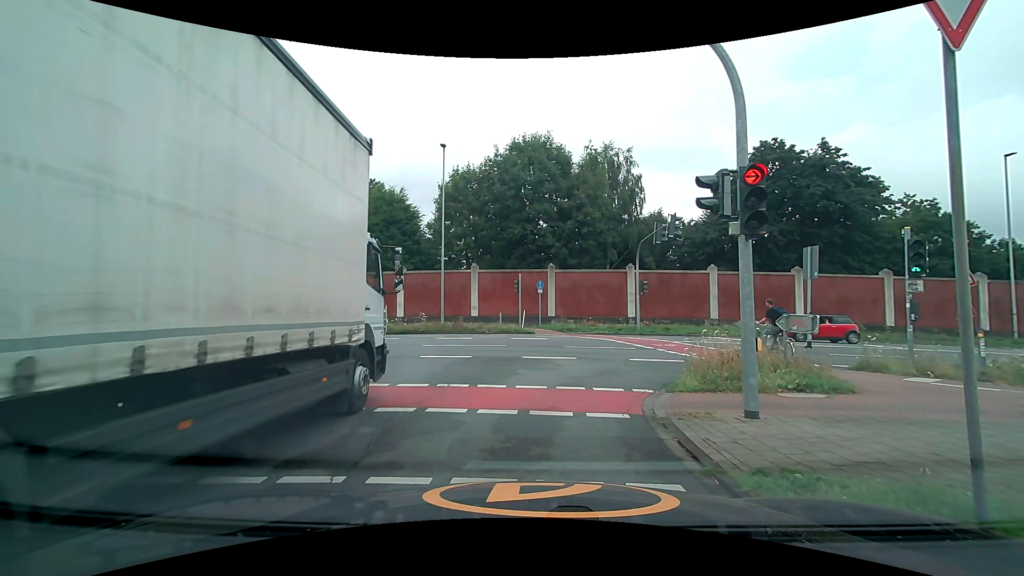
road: unclassified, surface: asphalt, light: Day
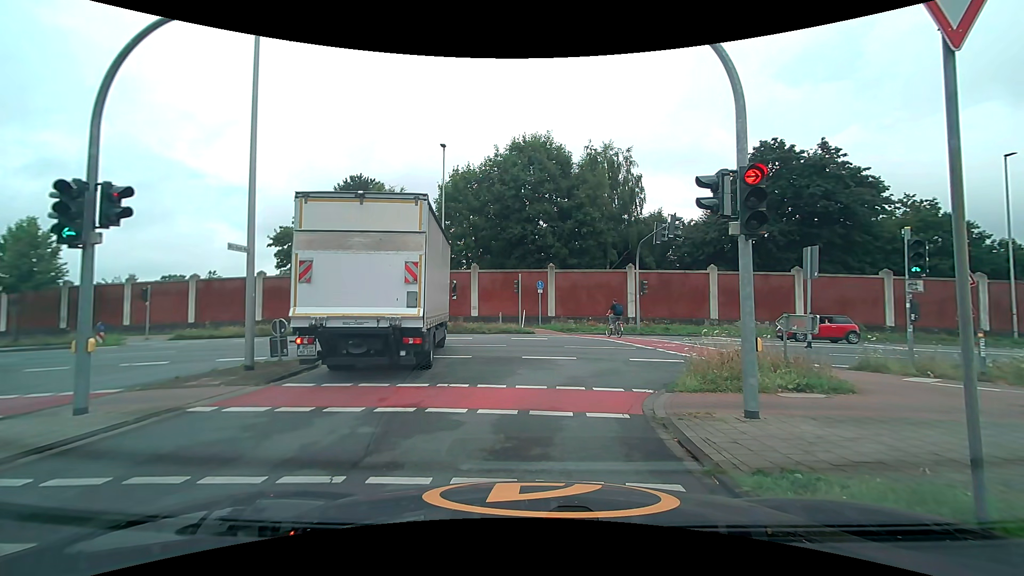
(0.0, 0.0) m; 0°
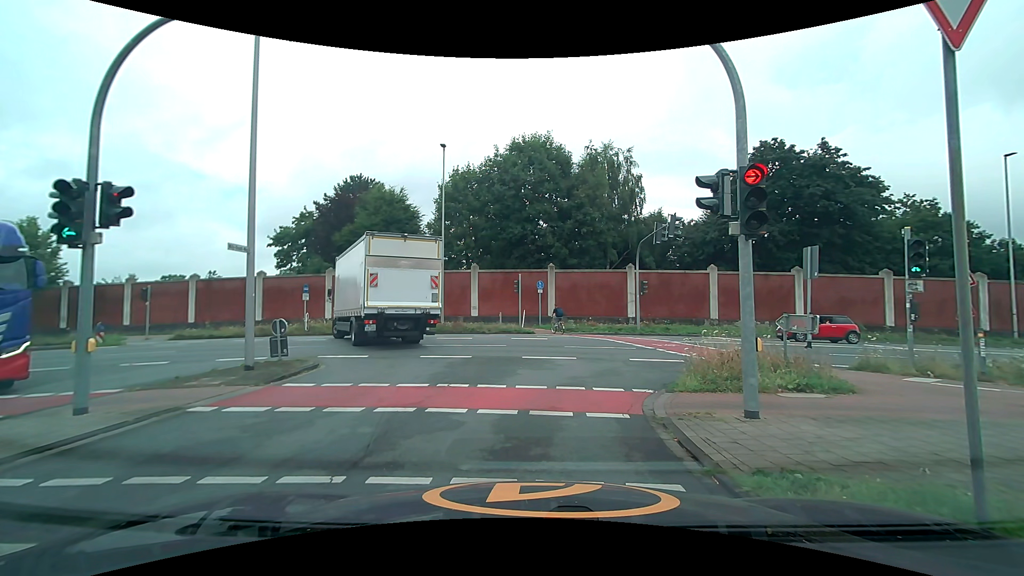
(0.0, 0.0) m; 0°
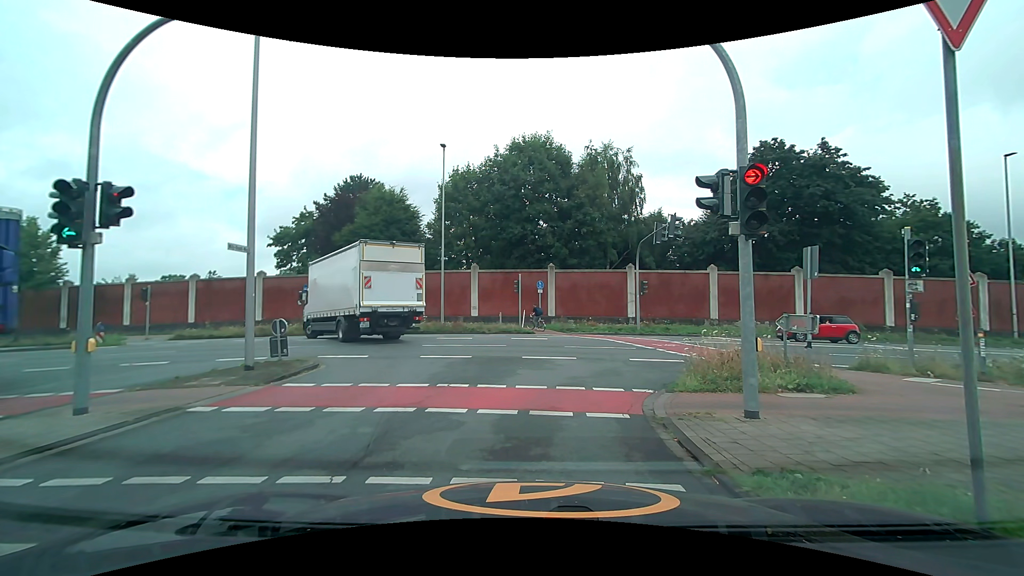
(0.0, 0.0) m; 0°
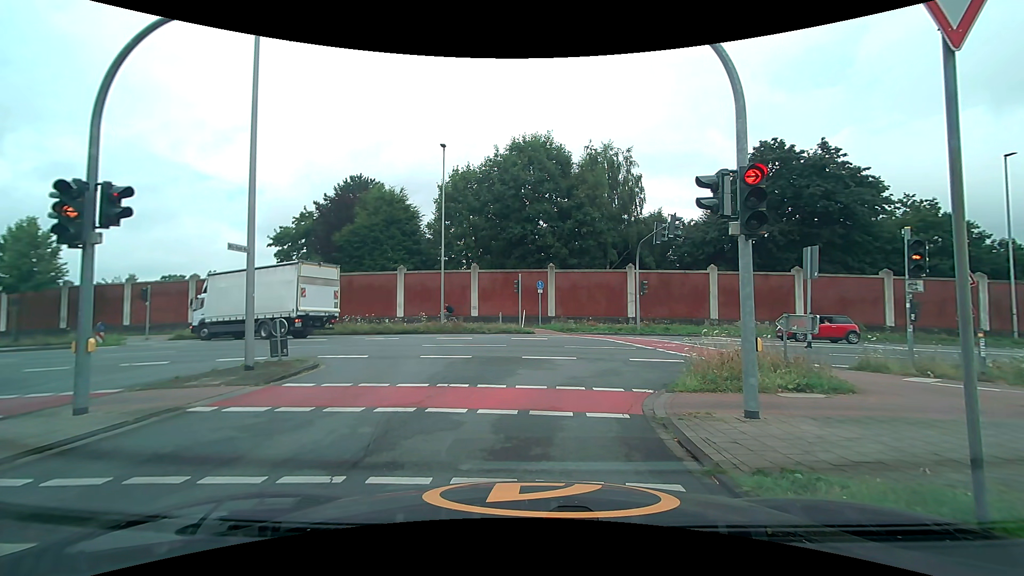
(0.0, 0.0) m; 0°
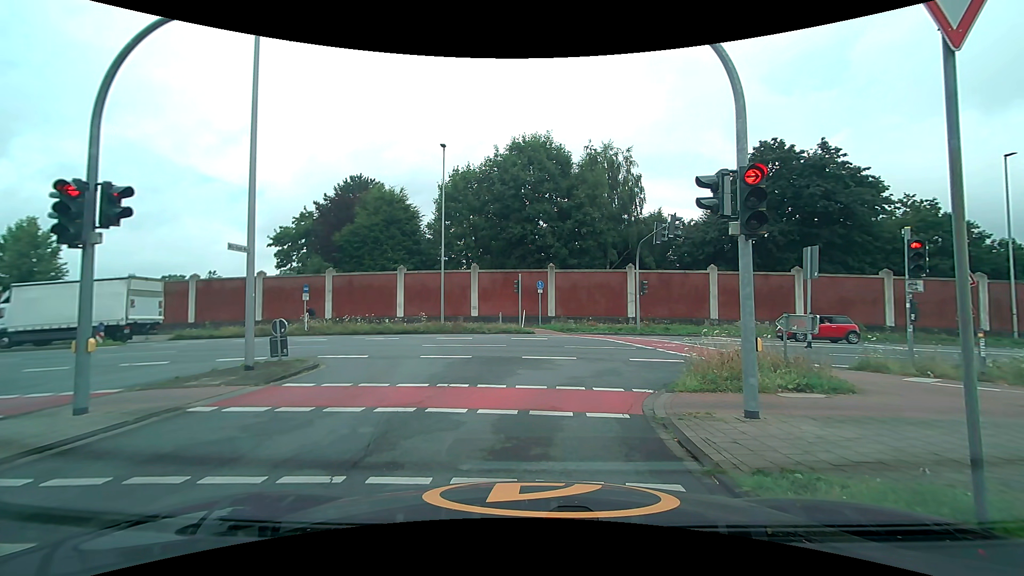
(0.0, 0.0) m; 0°
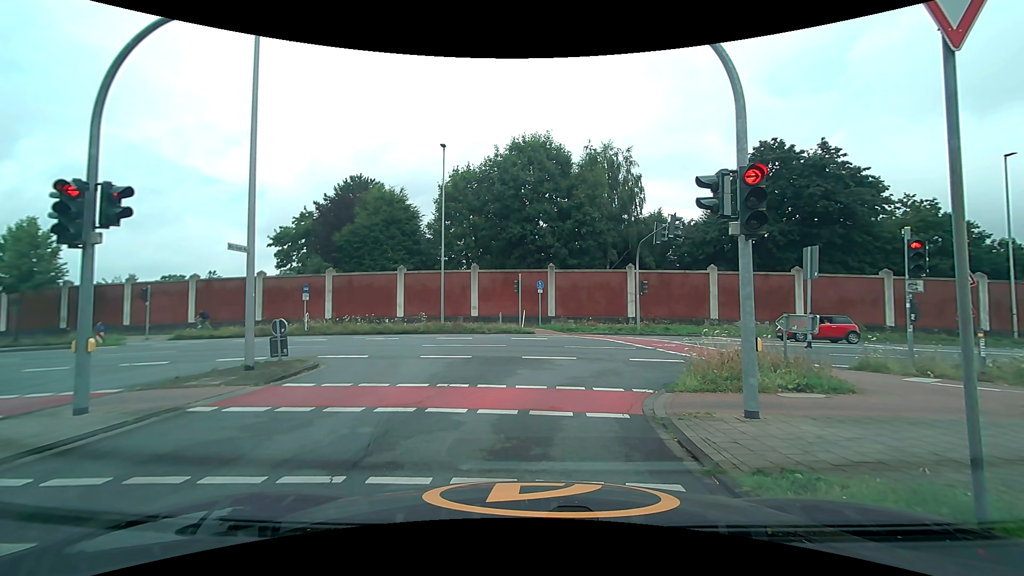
(0.0, 0.0) m; 0°
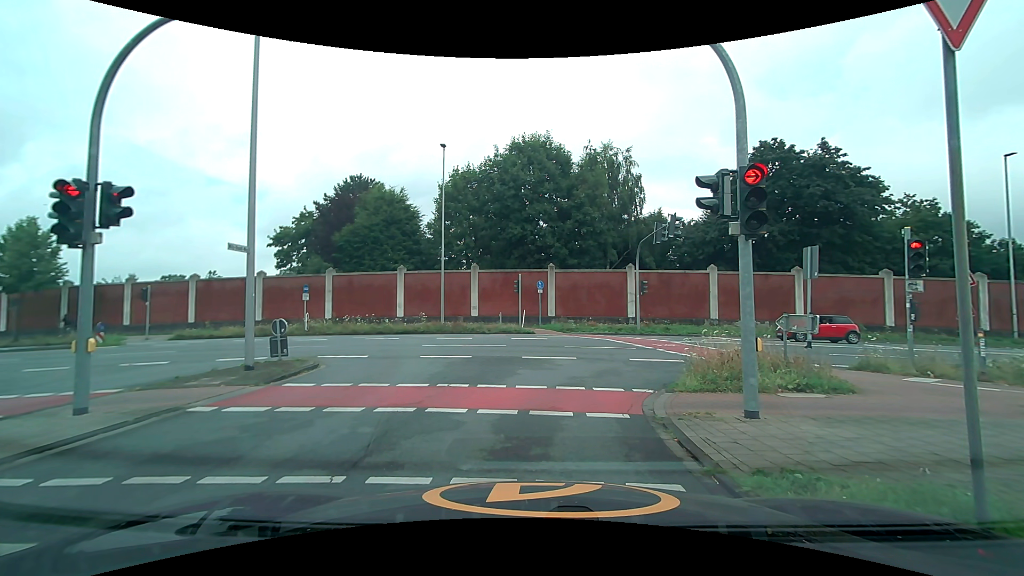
(0.0, 0.0) m; 0°
(0, +10) (+6, +18) (+16, +19) (+26, +19) (+36, +19) (+46, +18) (+56, +18) (+66, +18) (+76, +17) (+86, +17) m
